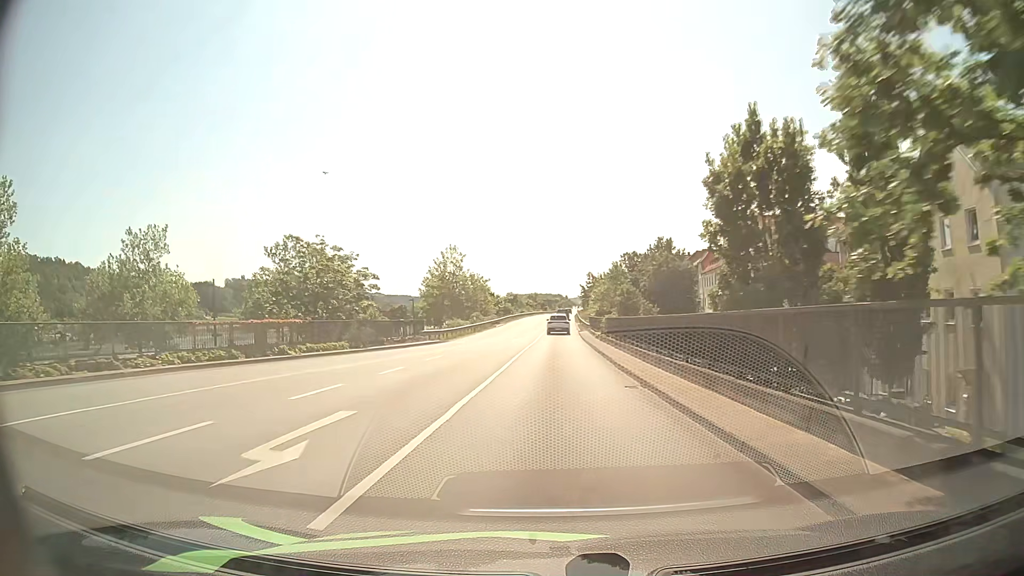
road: primary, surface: asphalt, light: Day
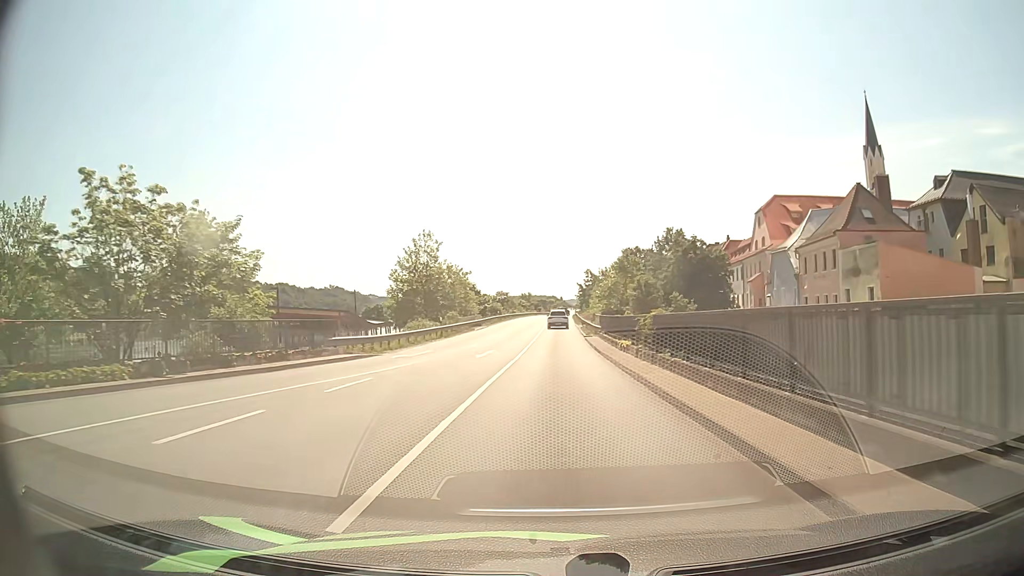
(+0.1, +16.7) m; +1°
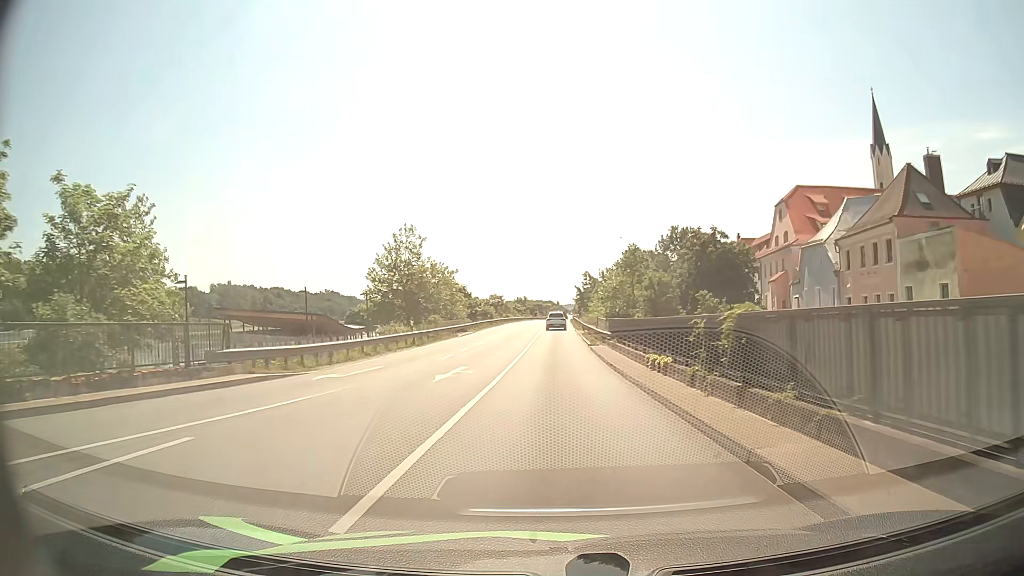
(0.0, +8.5) m; 0°
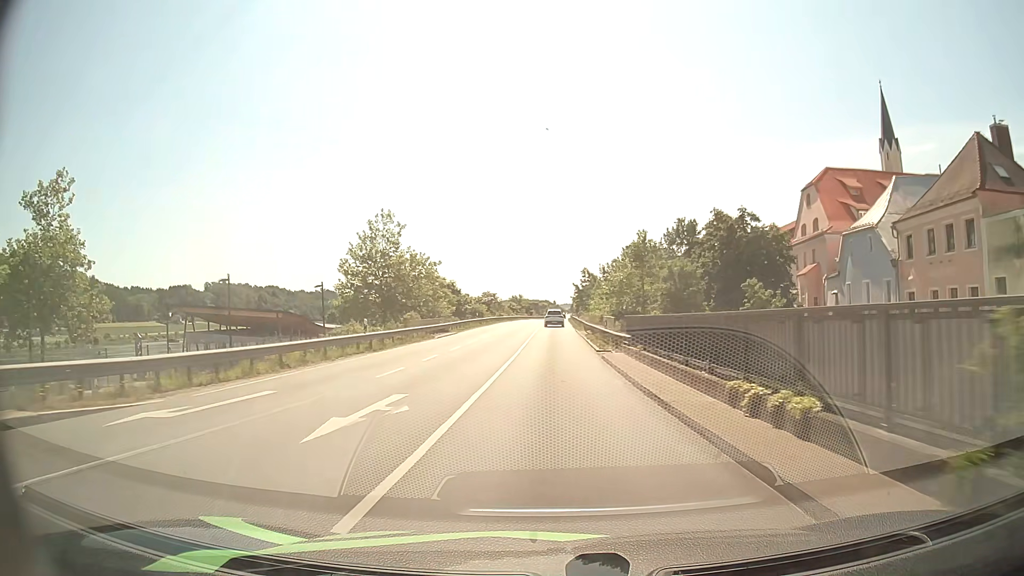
(0.0, +8.7) m; 0°
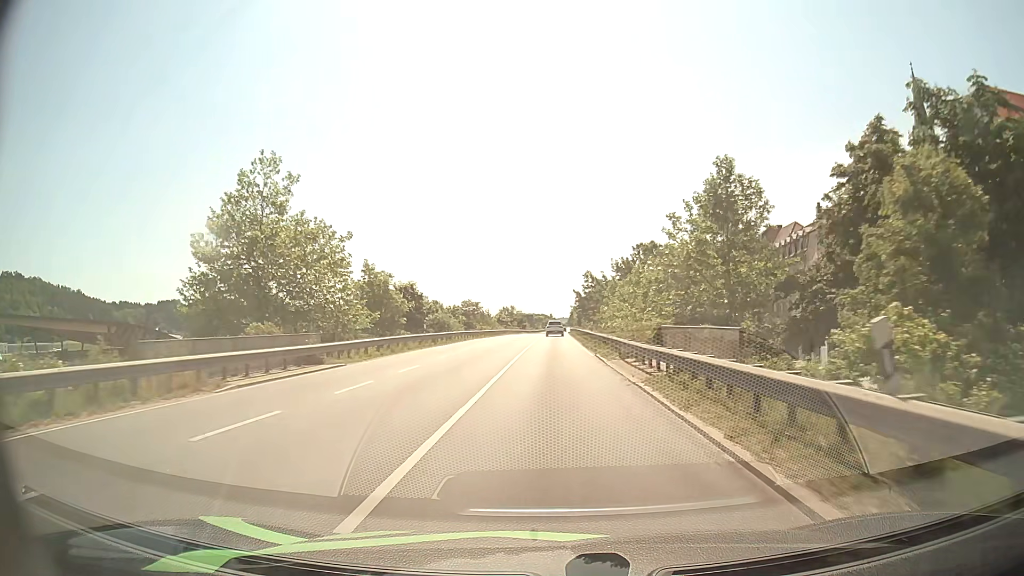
(+0.1, +26.6) m; 0°
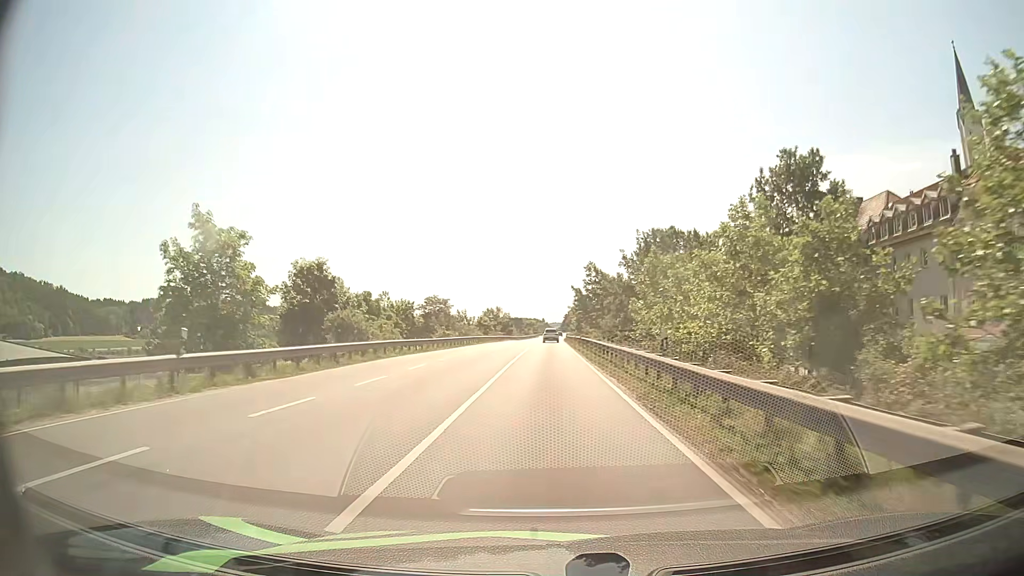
(+0.1, +27.6) m; +1°
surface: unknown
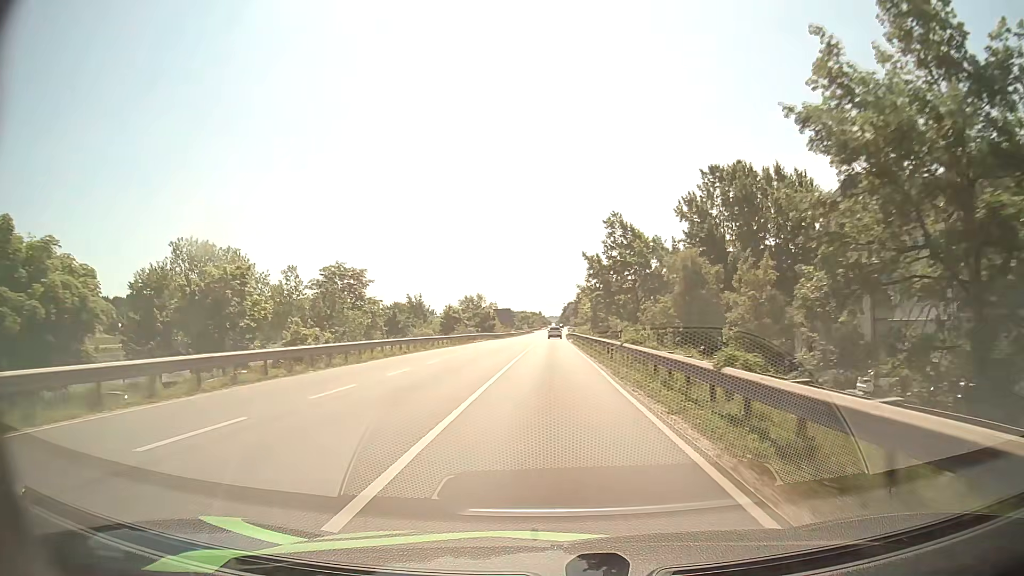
(-0.1, +39.1) m; 0°
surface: asphalt
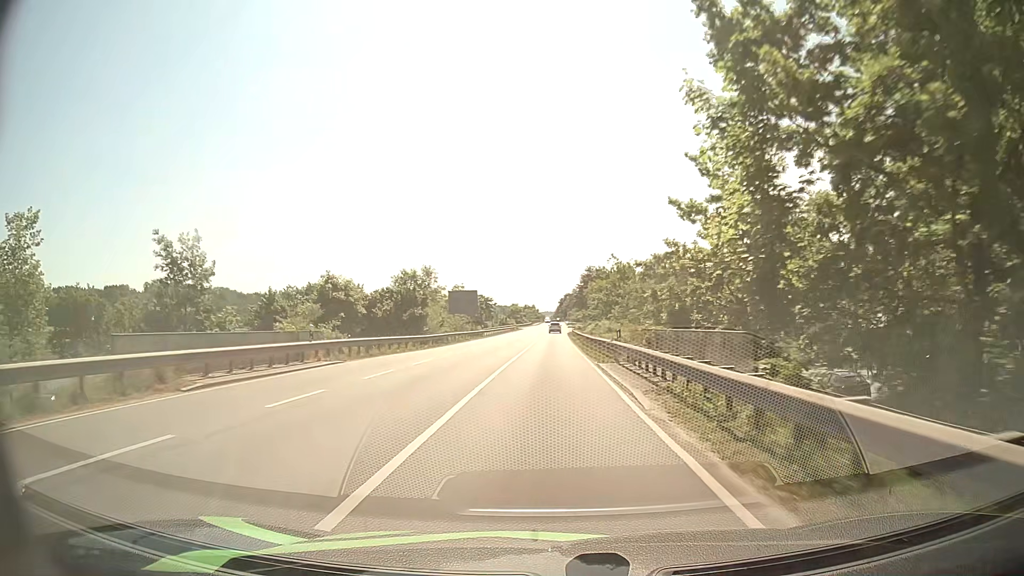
(+0.3, +50.0) m; 0°
(0, +10) (0, +20) (0, +30) (0, +40) (0, +50) (+1, +60) (+1, +70) (+1, +80) (+1, +90) (+1, +100) m
